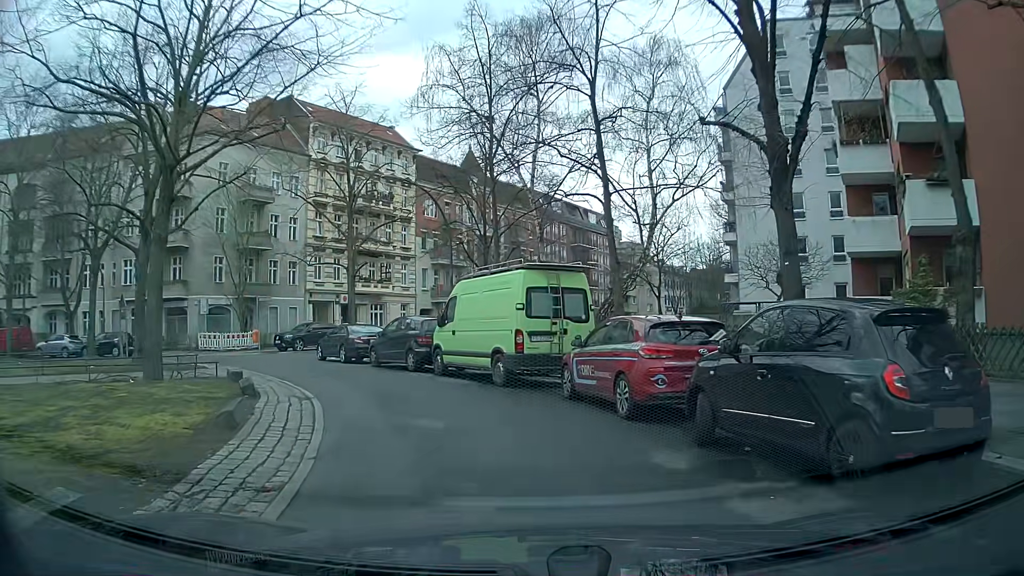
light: Day
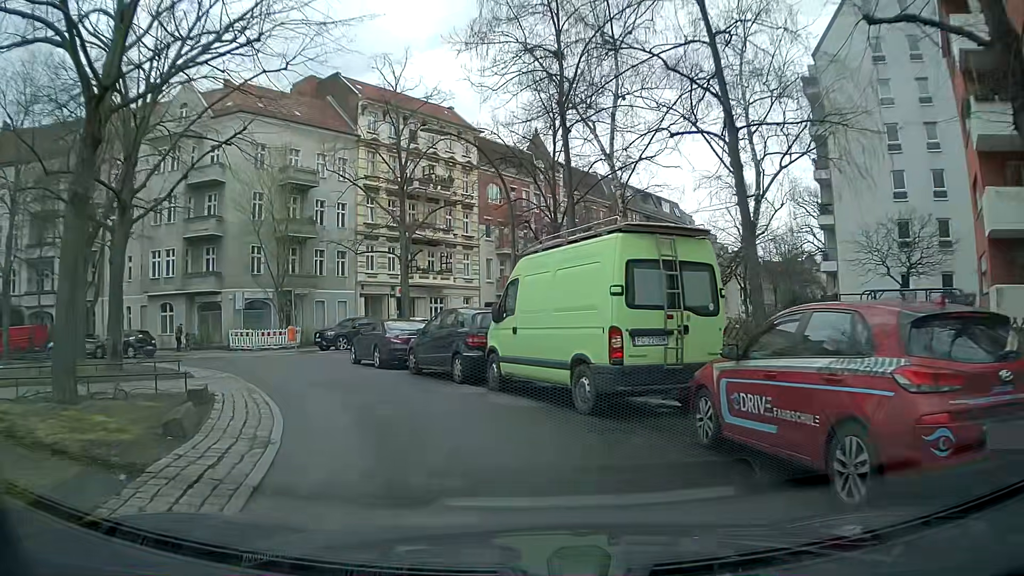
(-0.3, +5.1) m; -8°
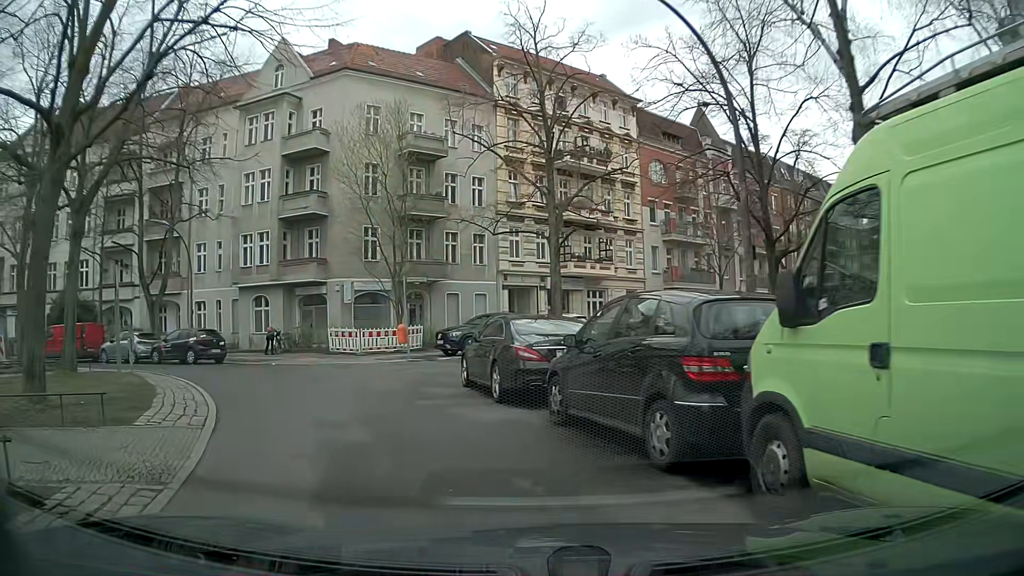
(-0.8, +8.3) m; -12°
